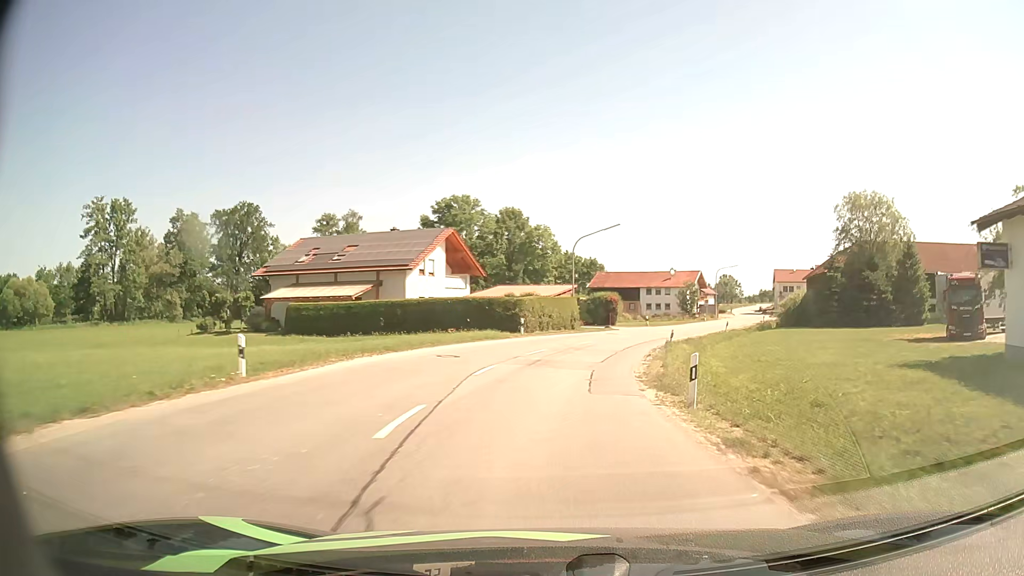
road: secondary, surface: asphalt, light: Day
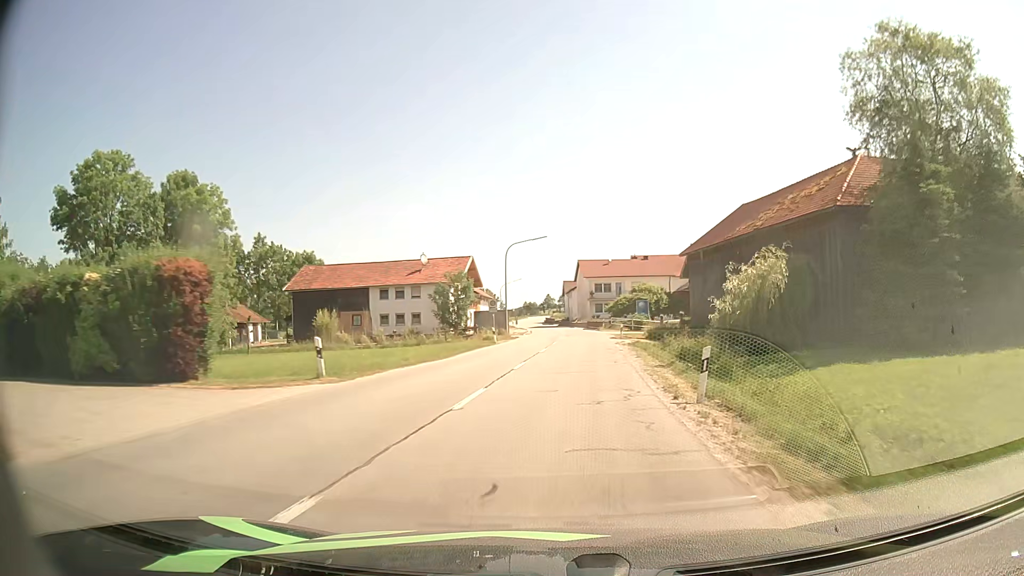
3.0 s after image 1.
(+8.3, +46.9) m; +21°
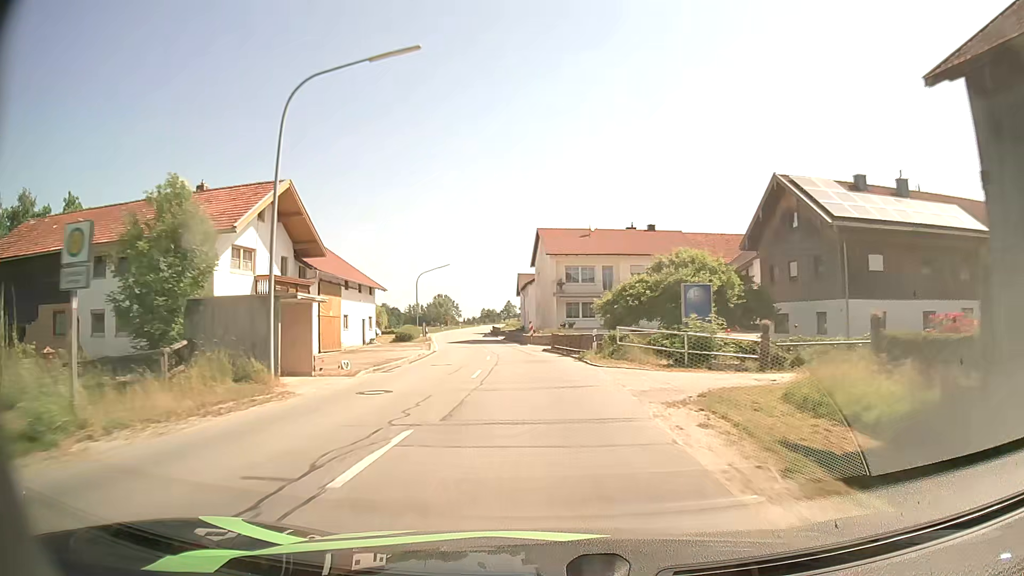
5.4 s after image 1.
(+2.3, +40.1) m; +3°
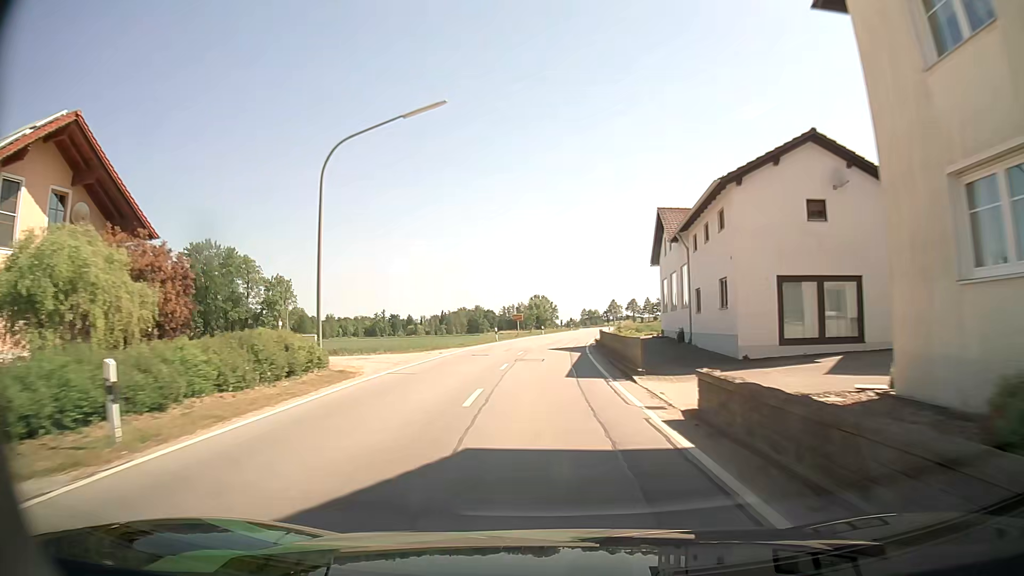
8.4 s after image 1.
(-4.5, +52.4) m; -8°
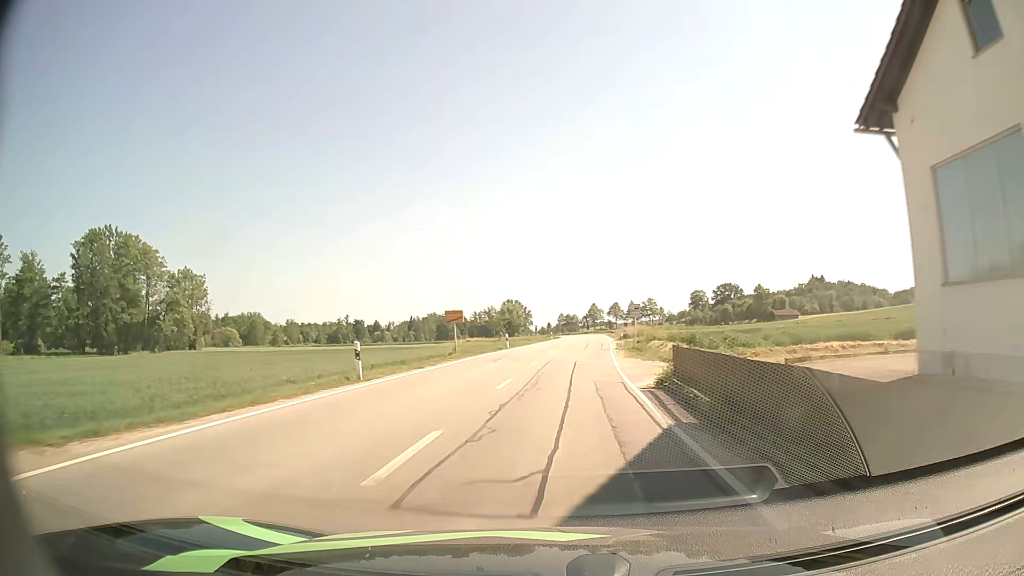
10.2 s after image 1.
(+0.2, +33.0) m; +2°
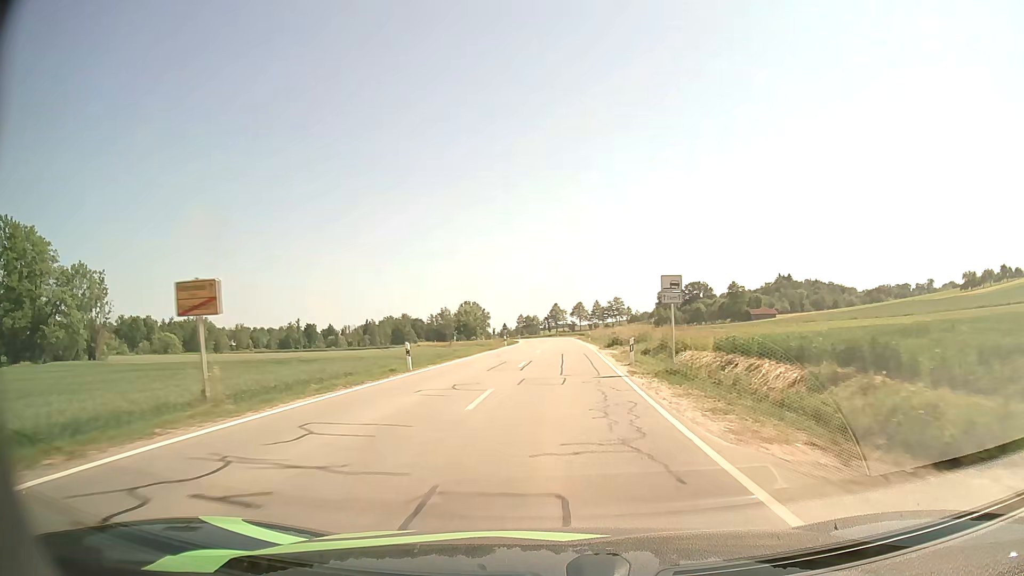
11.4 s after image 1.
(+0.7, +22.6) m; +3°
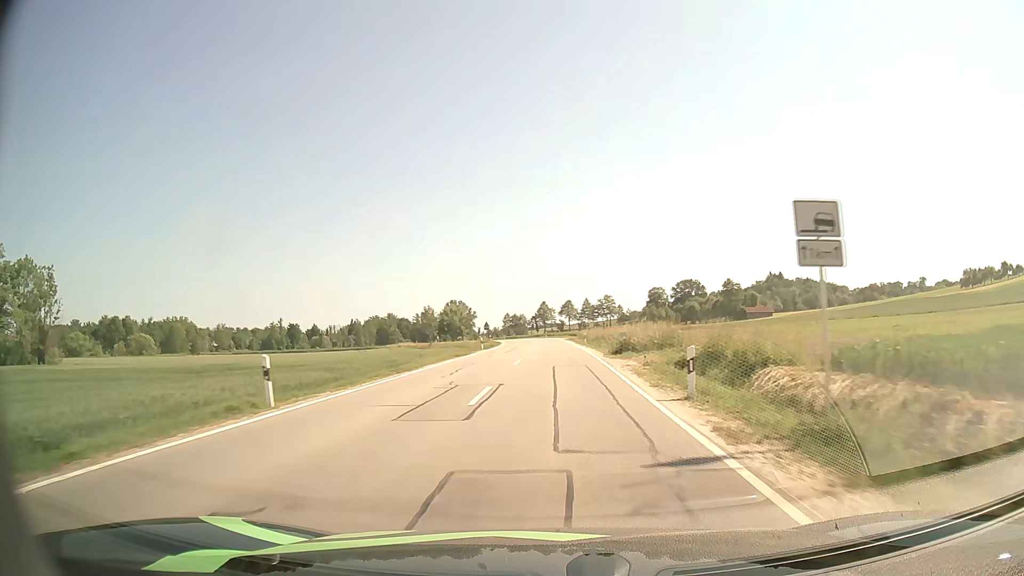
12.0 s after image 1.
(+0.1, +11.5) m; +1°
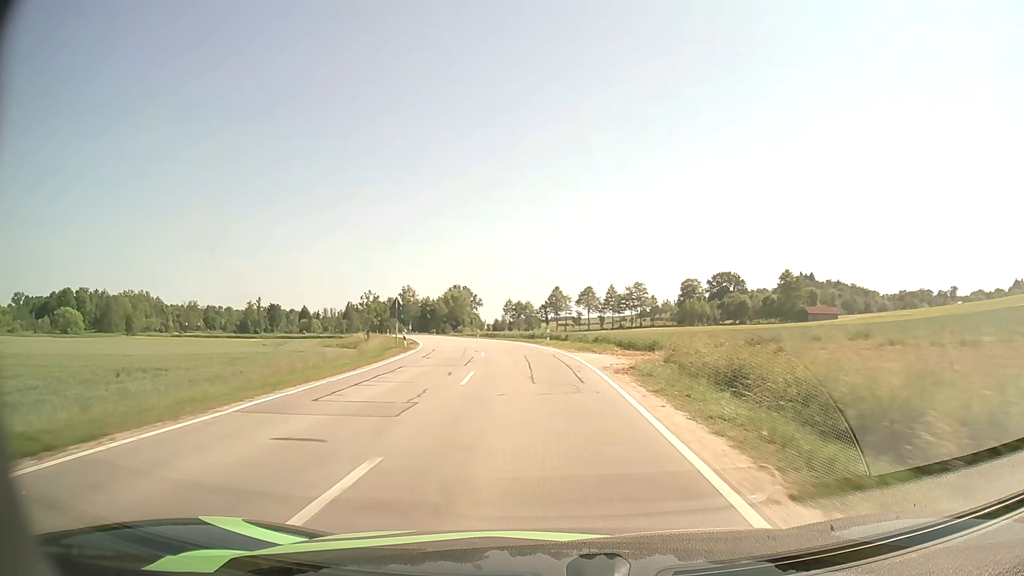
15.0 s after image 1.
(+0.6, +58.3) m; -1°
(0, +10) (-1, +20) (-2, +30) (-3, +40) (-5, +50) (-7, +59) (-9, +69) (-11, +79) (-14, +89) (-17, +98) m
